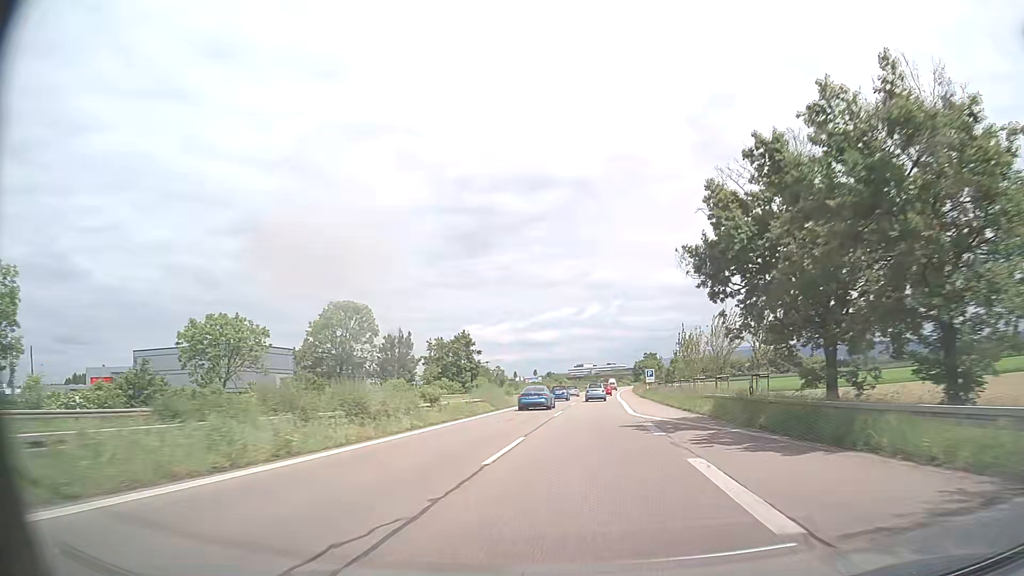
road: trunk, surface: asphalt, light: Day
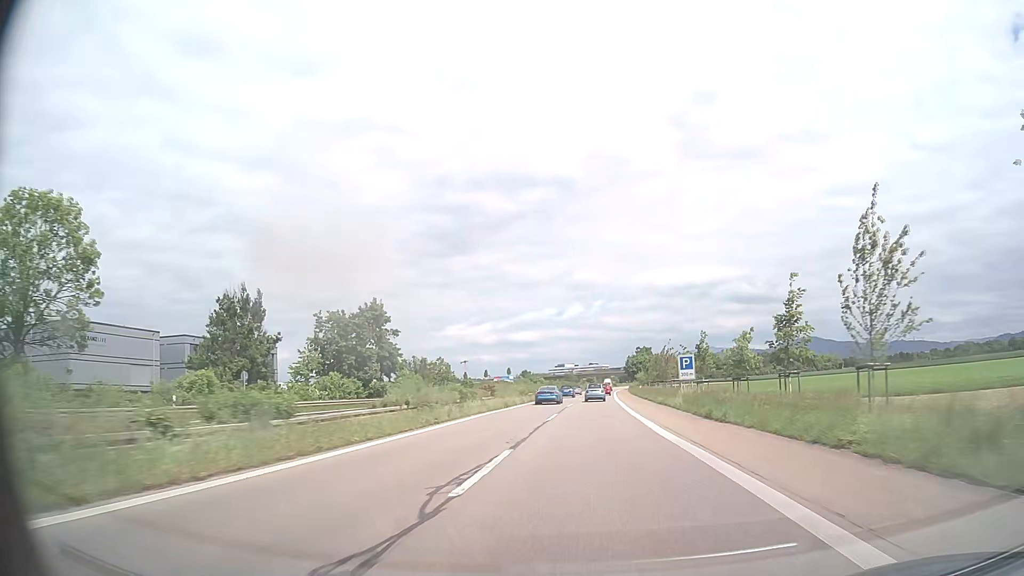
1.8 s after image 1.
(+0.5, +39.6) m; +2°
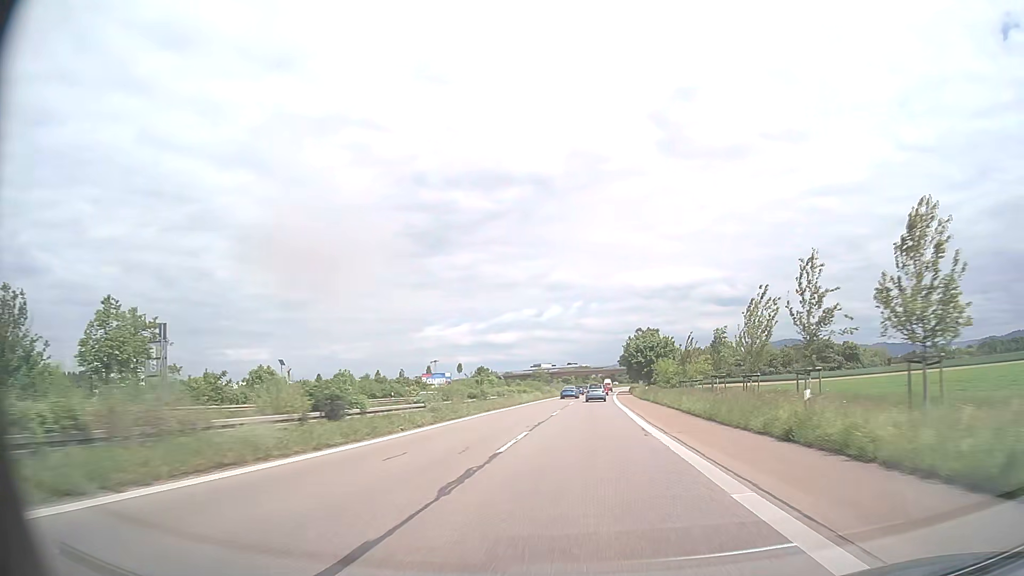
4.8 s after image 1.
(+1.4, +67.1) m; +2°
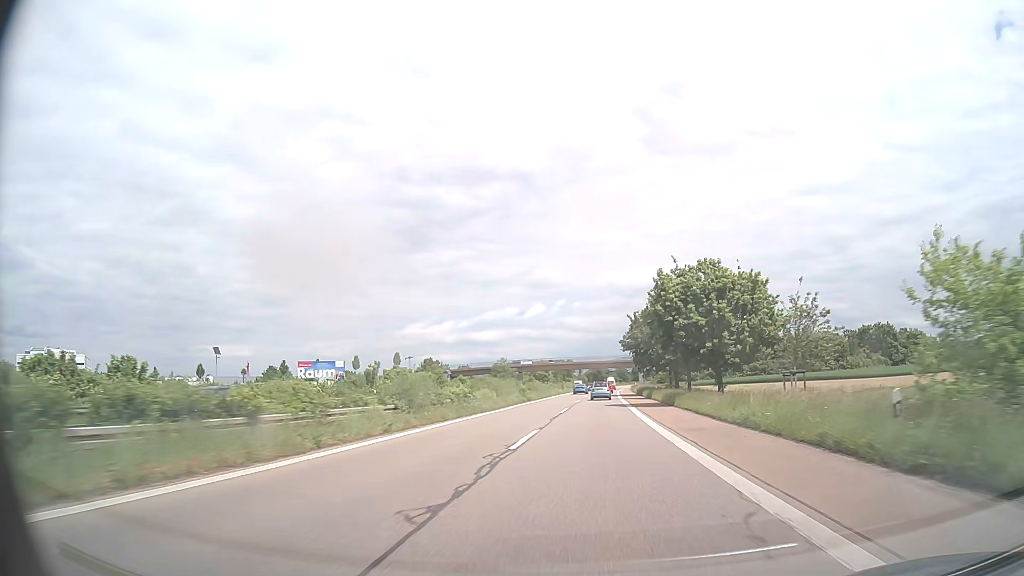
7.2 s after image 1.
(+0.6, +54.4) m; +1°
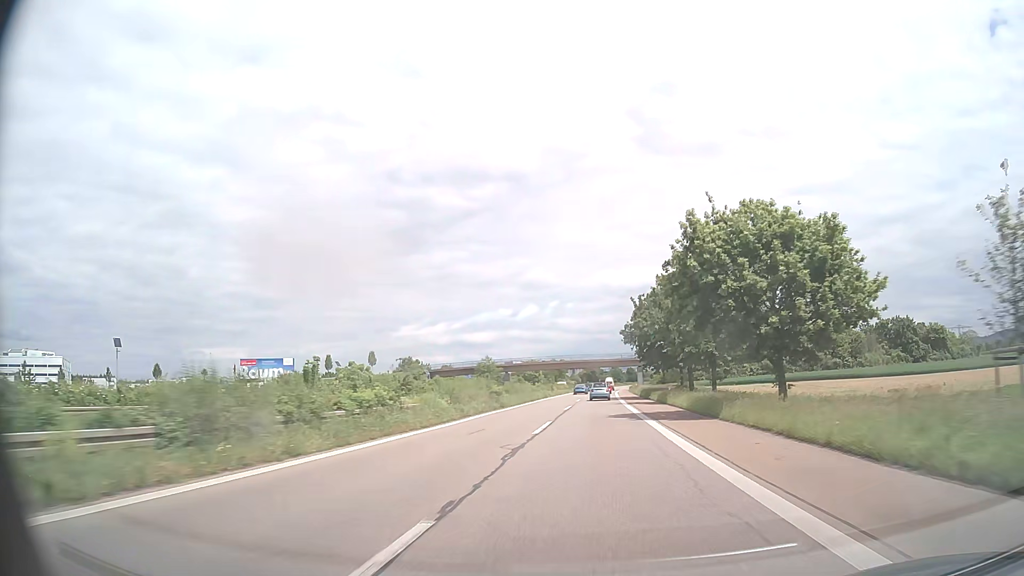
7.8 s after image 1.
(+0.1, +13.7) m; +1°
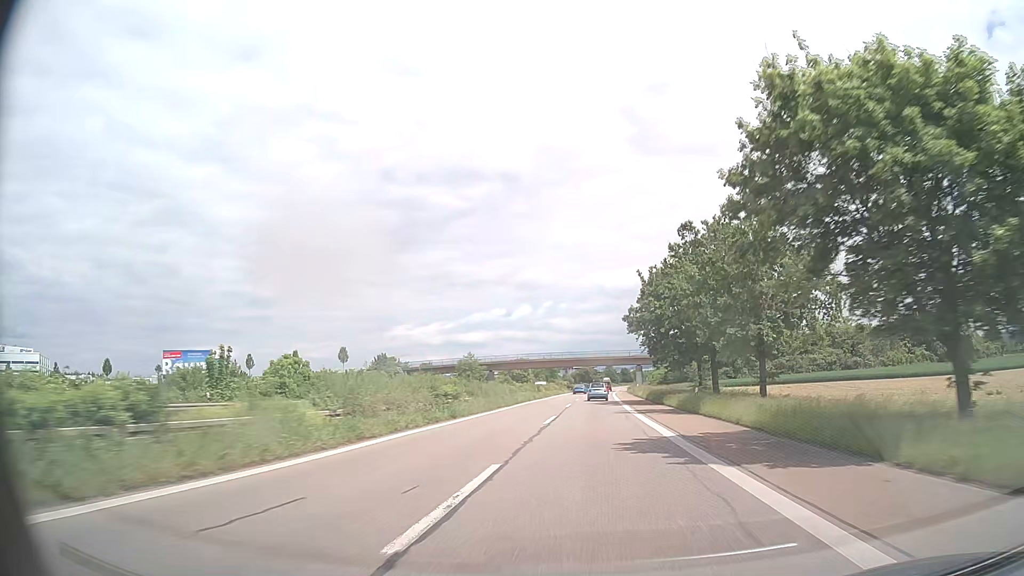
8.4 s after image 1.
(+0.1, +13.7) m; 0°
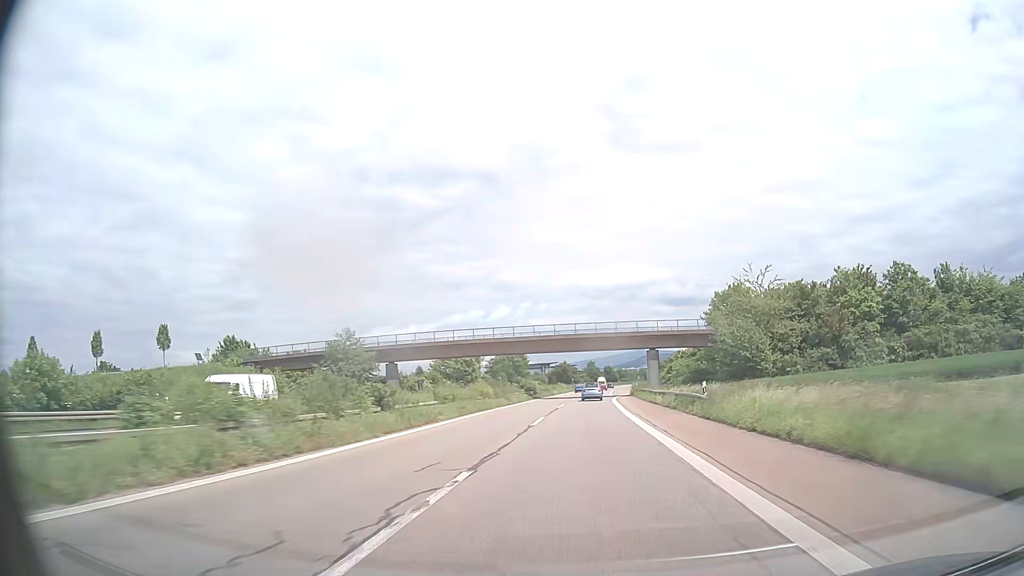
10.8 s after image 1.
(+1.0, +54.9) m; +2°
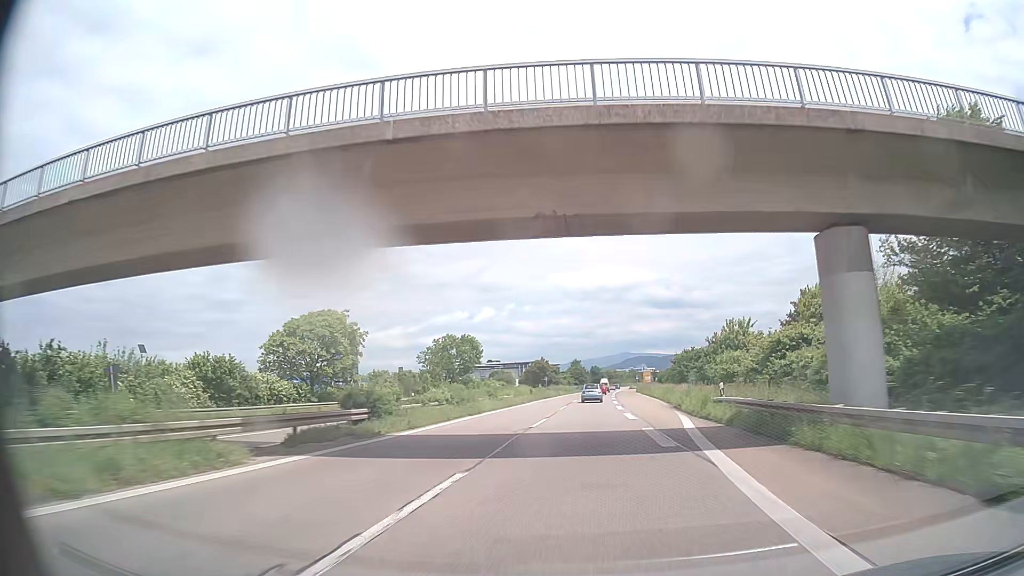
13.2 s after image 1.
(+0.8, +54.5) m; +2°
(0, +10) (0, +20) (0, +30) (0, +40) (0, +50) (+1, +60) (+1, +70) (+1, +80) (+2, +90) (+2, +100) m
